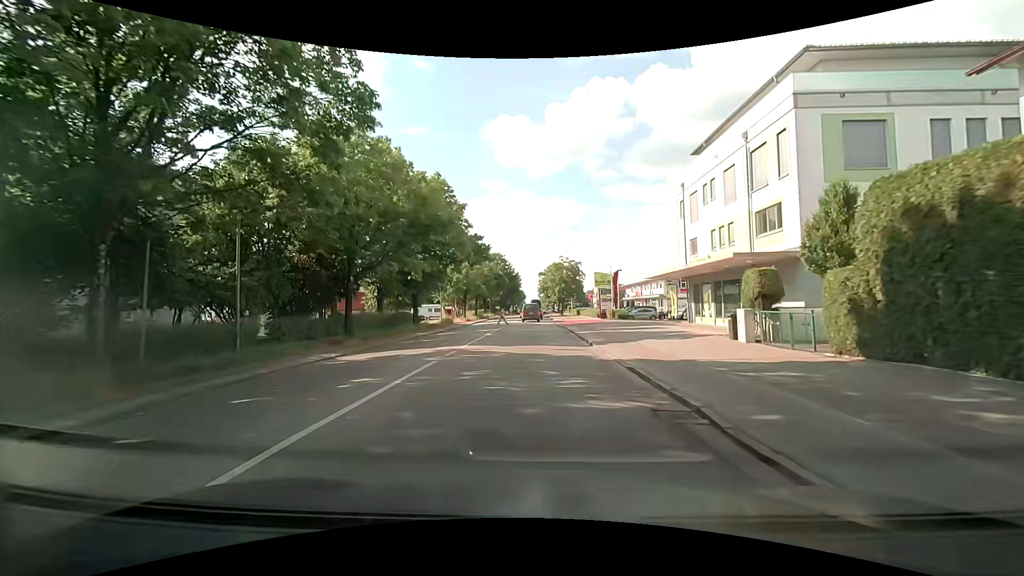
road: secondary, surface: asphalt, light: Day
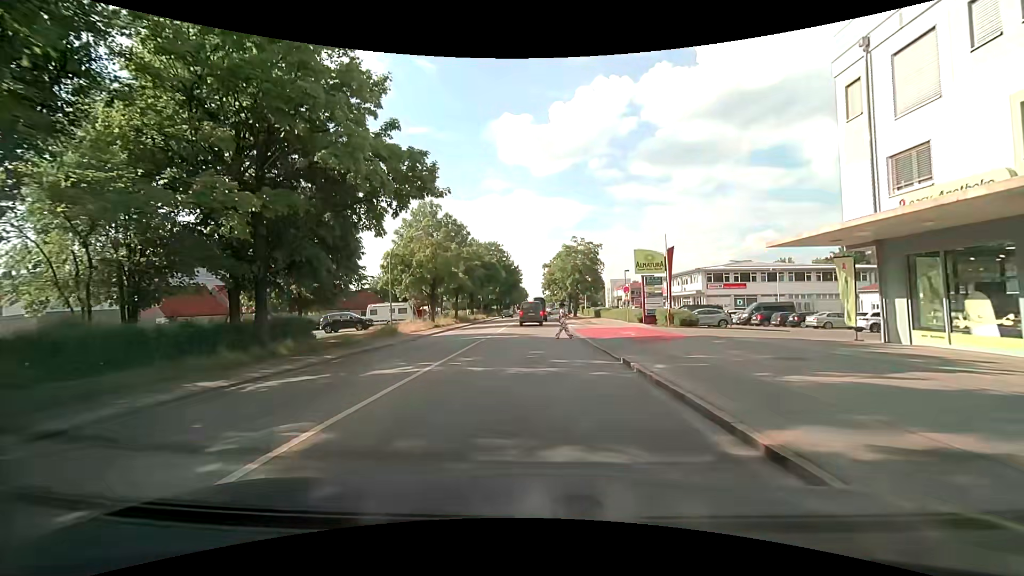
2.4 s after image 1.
(-0.1, +21.3) m; 0°
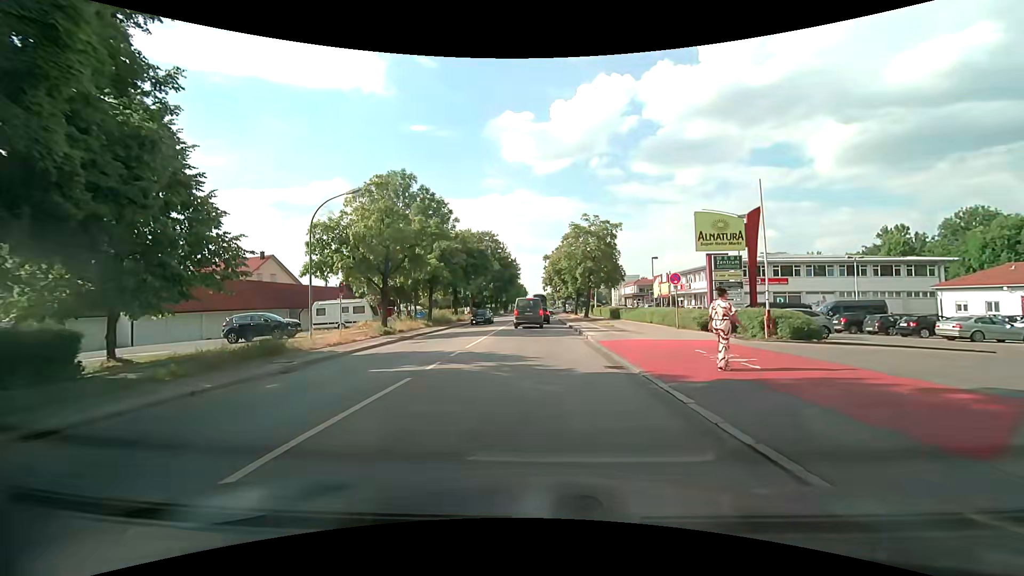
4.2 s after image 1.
(0.0, +13.3) m; -1°
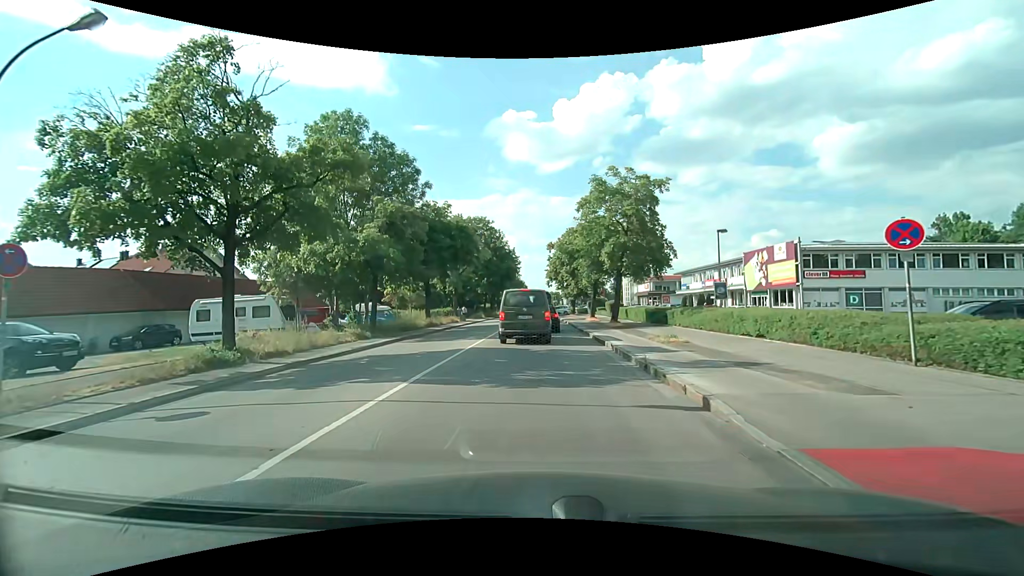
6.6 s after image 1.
(+0.1, +14.9) m; +1°
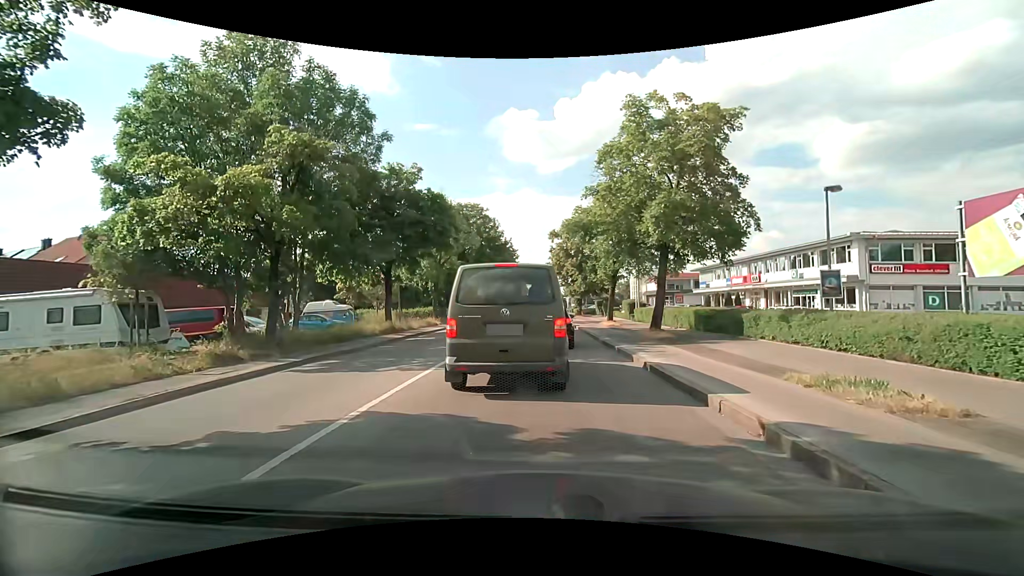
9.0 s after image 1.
(-0.1, +10.0) m; -1°
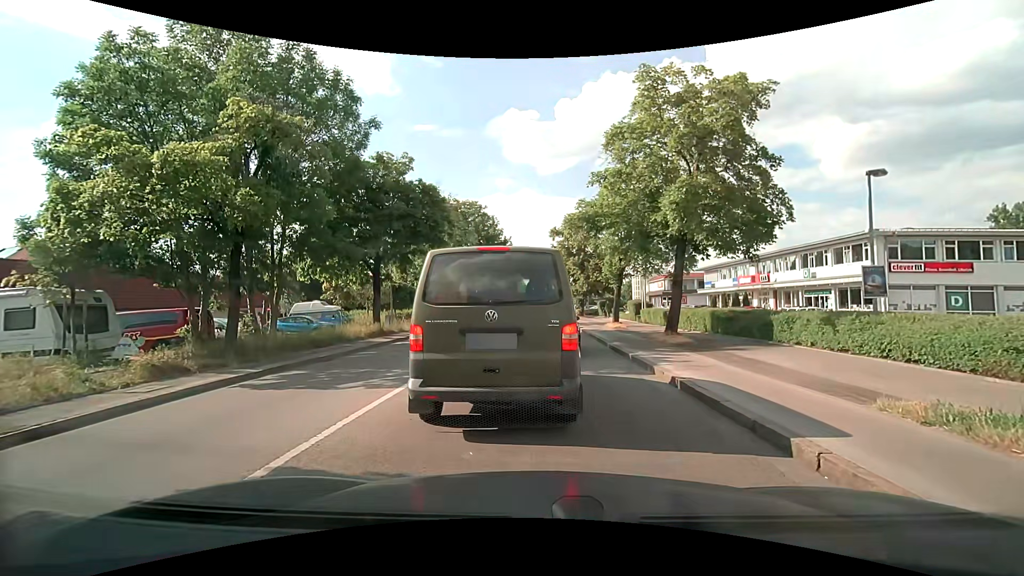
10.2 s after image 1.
(0.0, +2.0) m; +1°
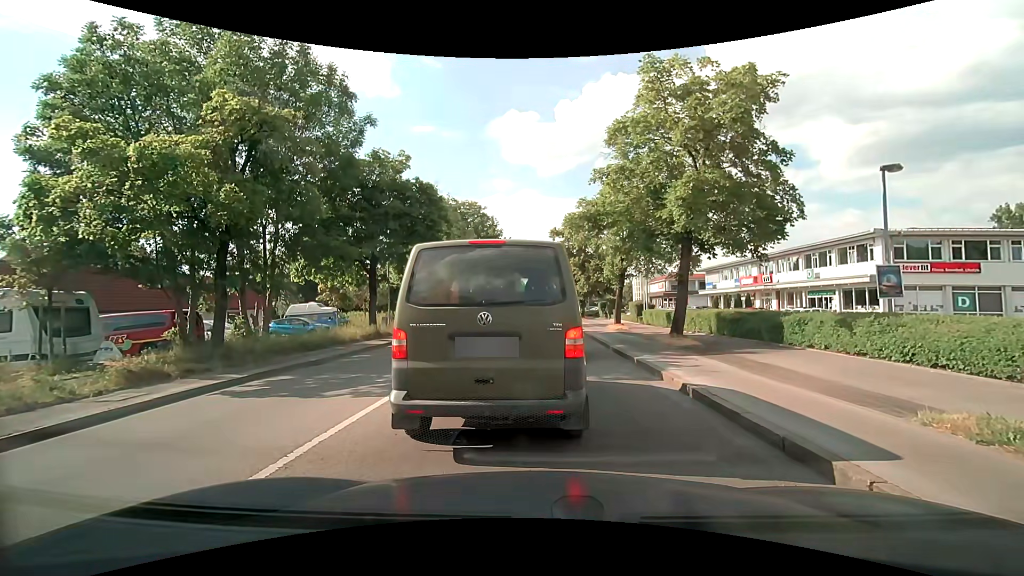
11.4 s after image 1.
(0.0, +0.6) m; 0°
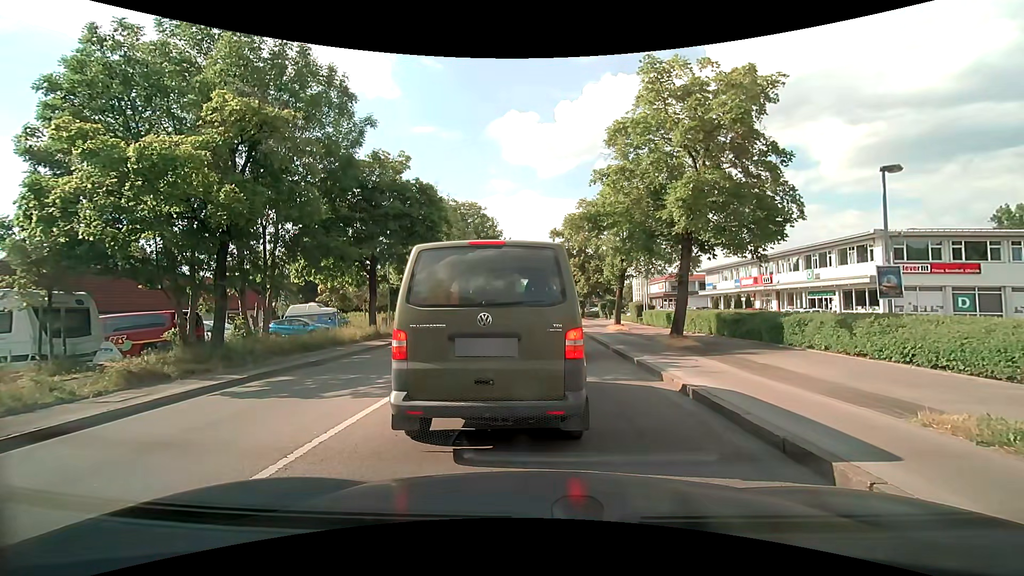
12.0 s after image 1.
(0.0, 0.0) m; 0°
(0, +10) (0, +20) (0, +30) (0, +40) (0, +50) (0, +60) (0, +70) (0, +80) (0, +90) (0, +100) m
